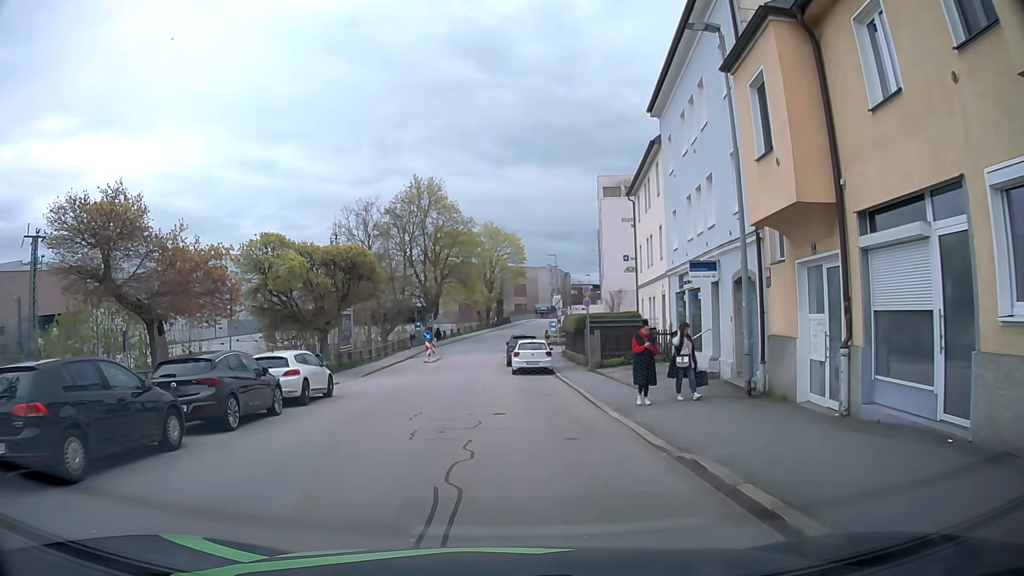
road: residential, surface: asphalt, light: Day
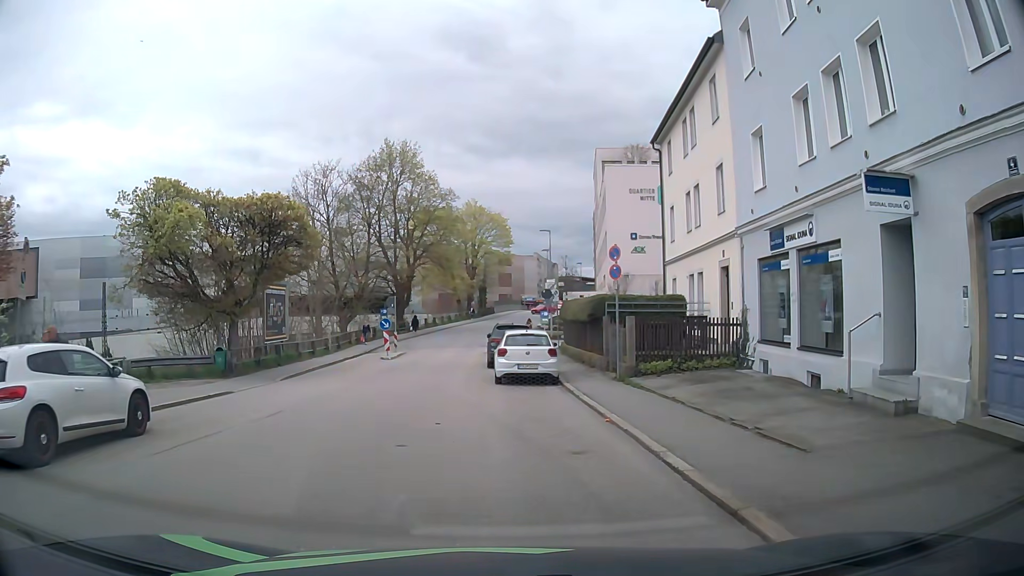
(-0.2, +10.0) m; 0°
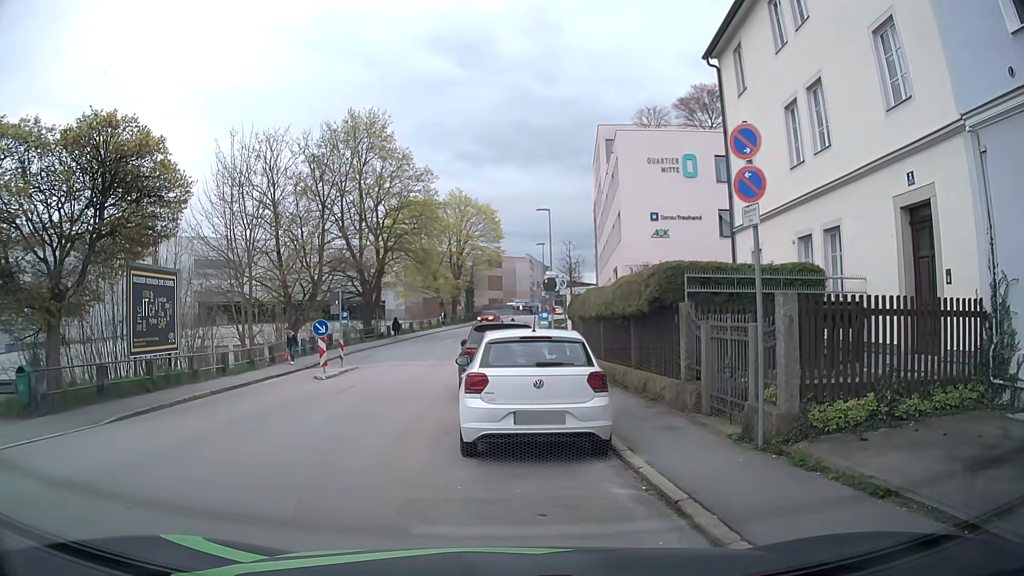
(+0.1, +10.1) m; +3°
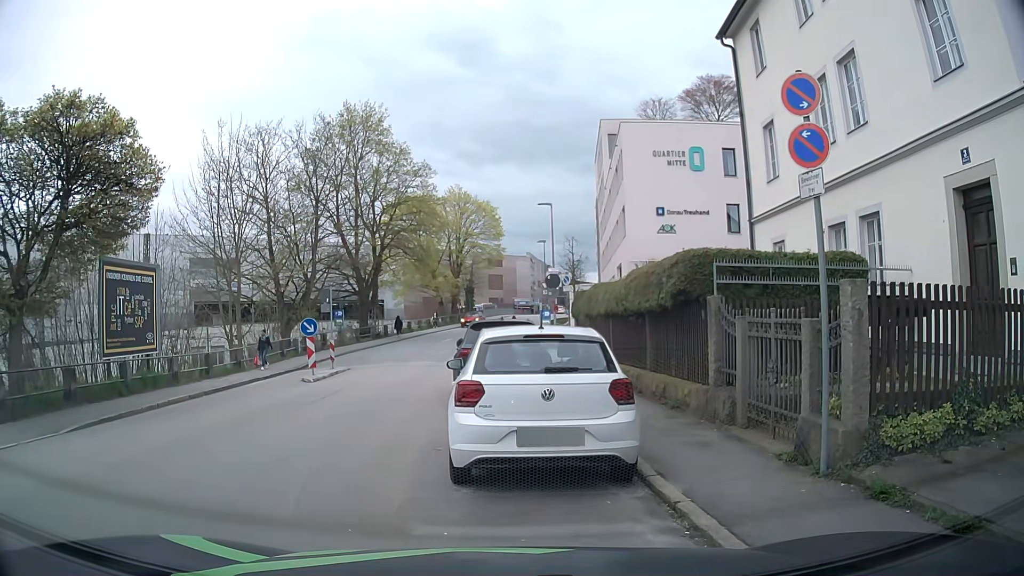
(0.0, +1.4) m; 0°
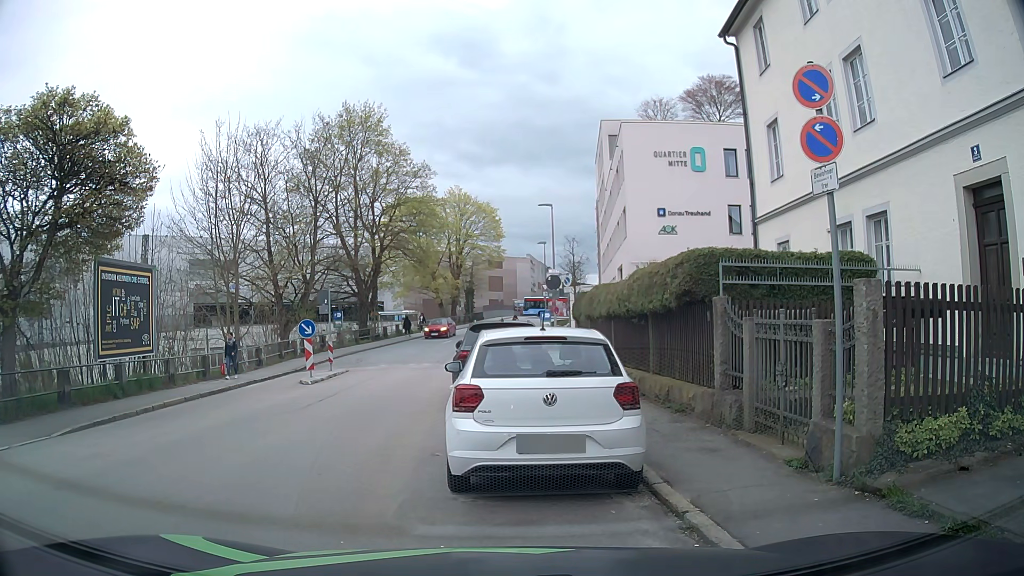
(0.0, +0.3) m; 0°
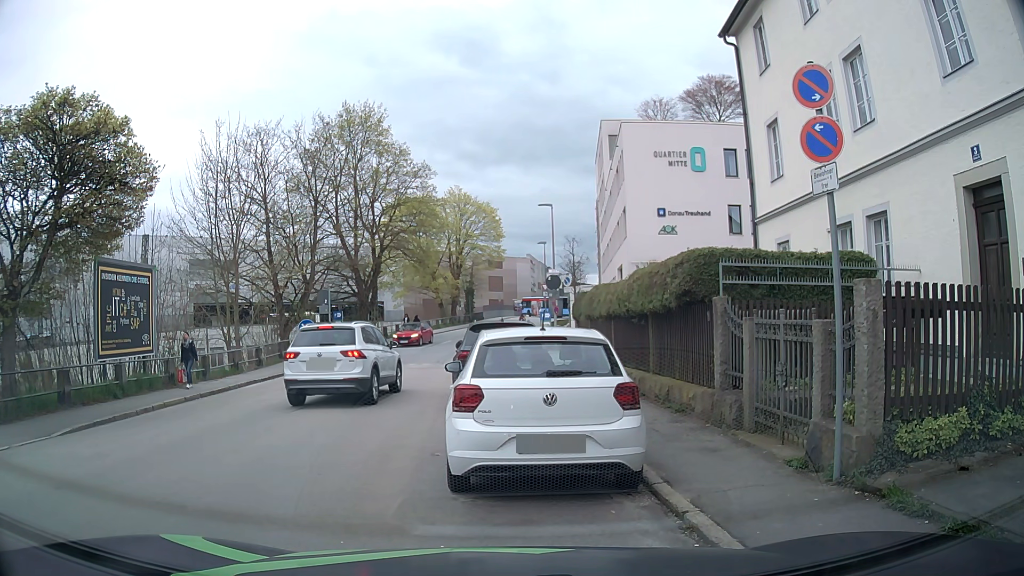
(0.0, 0.0) m; 0°
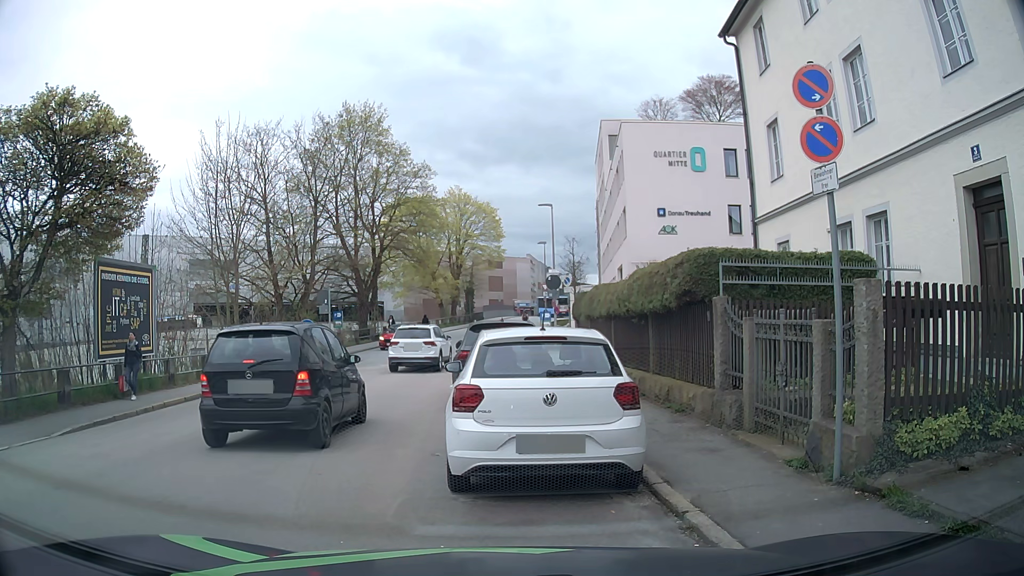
(0.0, 0.0) m; 0°
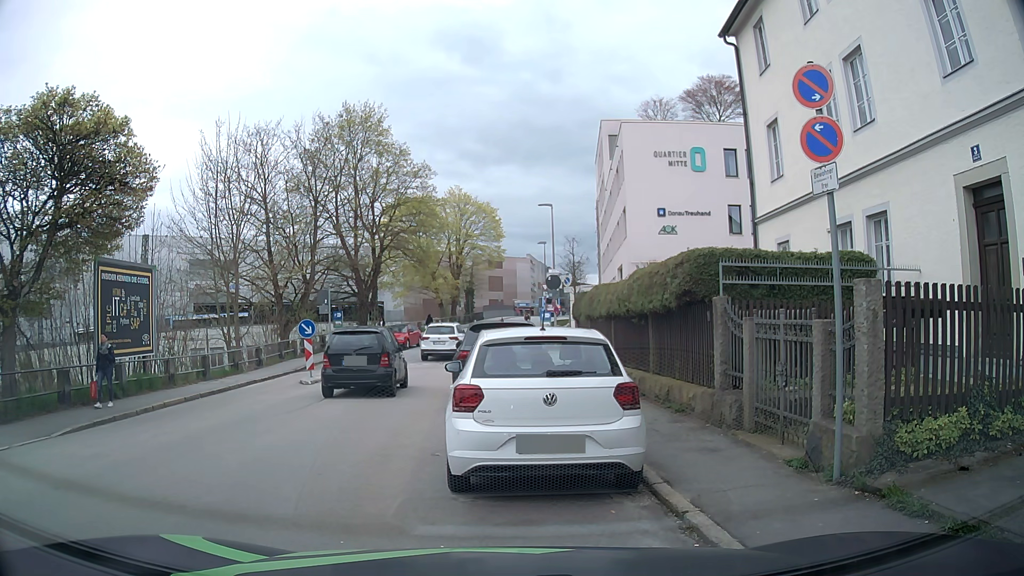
(0.0, 0.0) m; 0°
